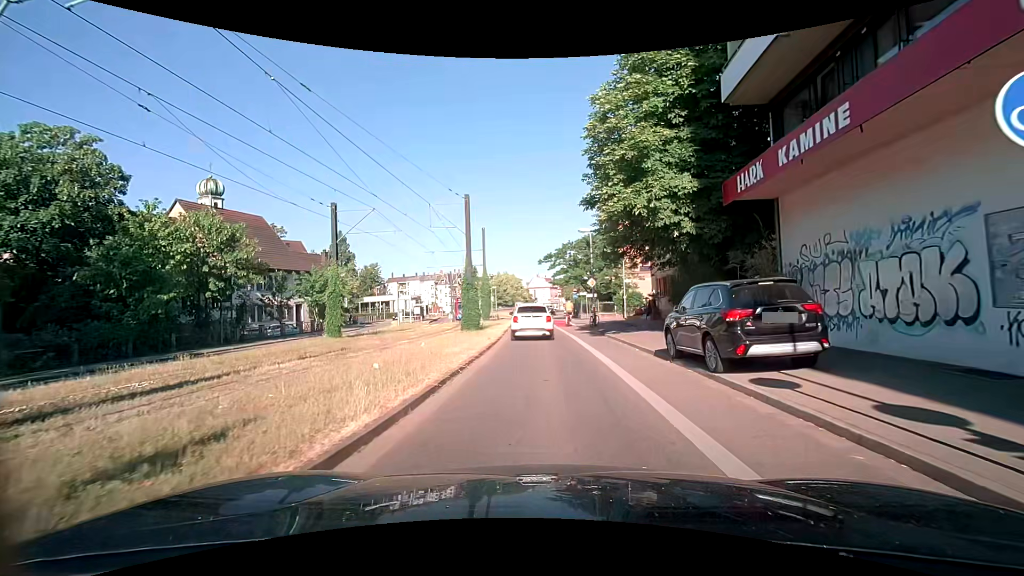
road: secondary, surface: asphalt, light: Day
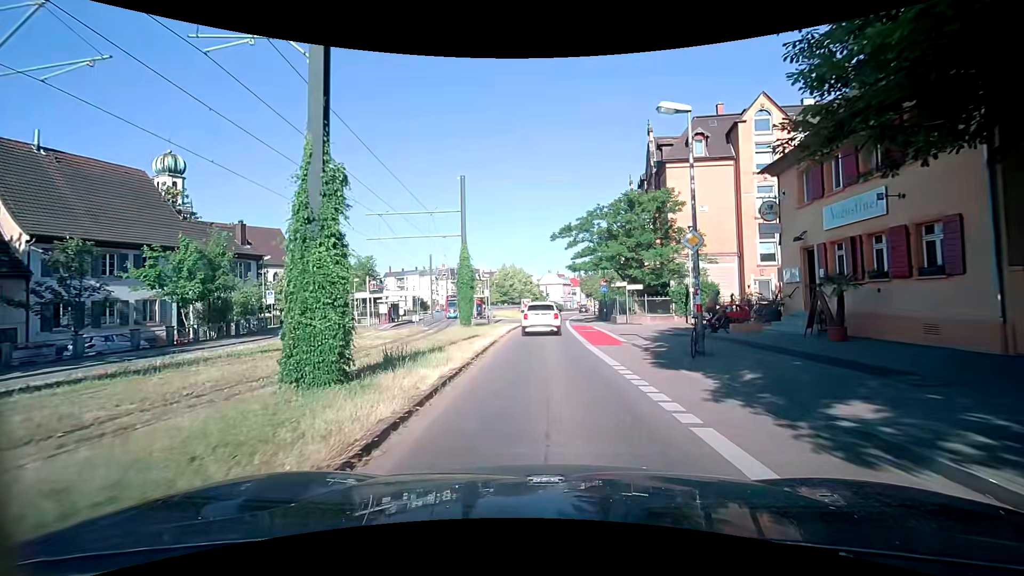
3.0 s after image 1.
(-0.1, +19.2) m; -1°
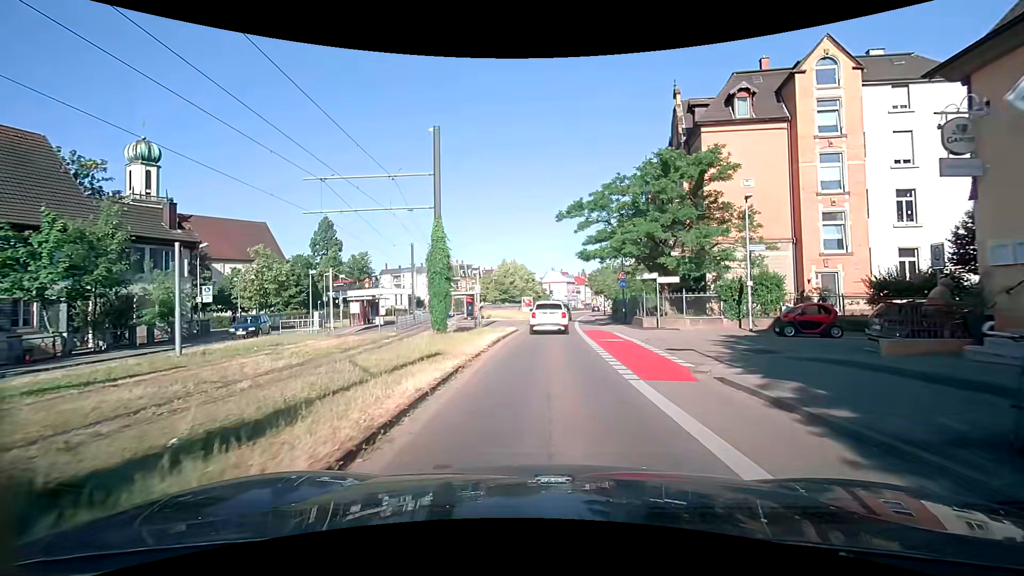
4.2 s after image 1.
(-0.1, +8.4) m; -1°
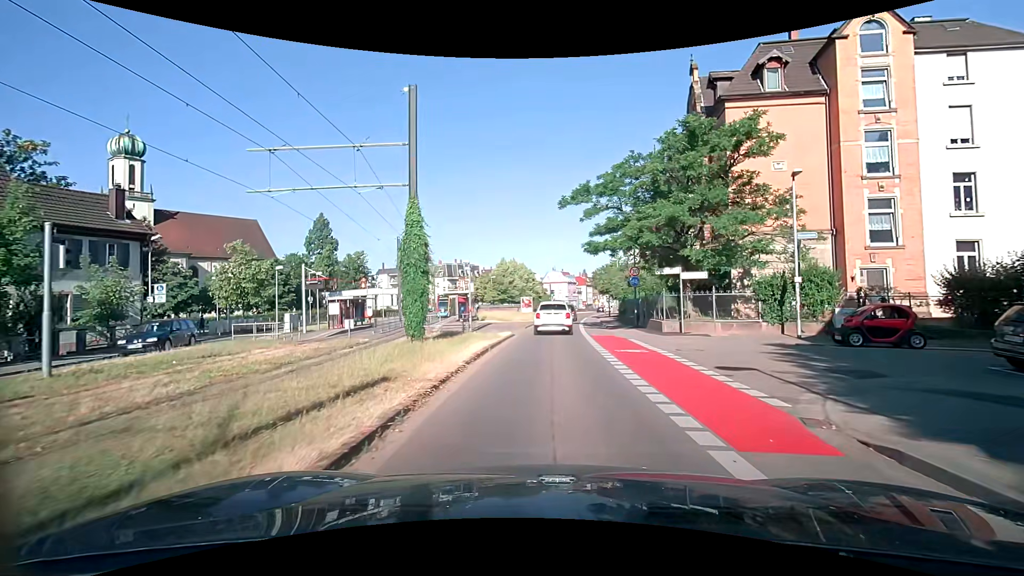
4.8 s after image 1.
(0.0, +4.3) m; 0°
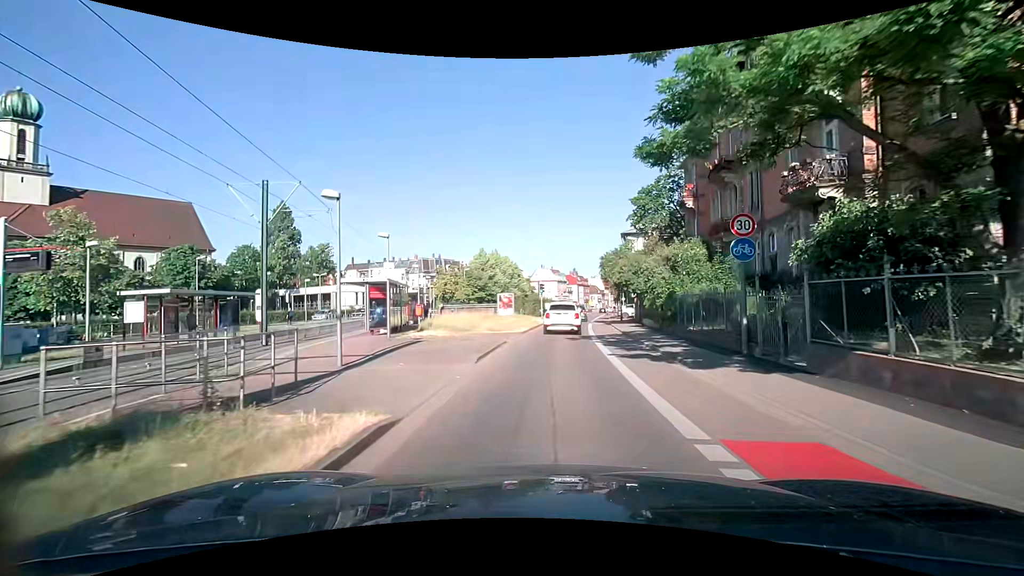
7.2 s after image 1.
(+0.1, +17.4) m; +1°
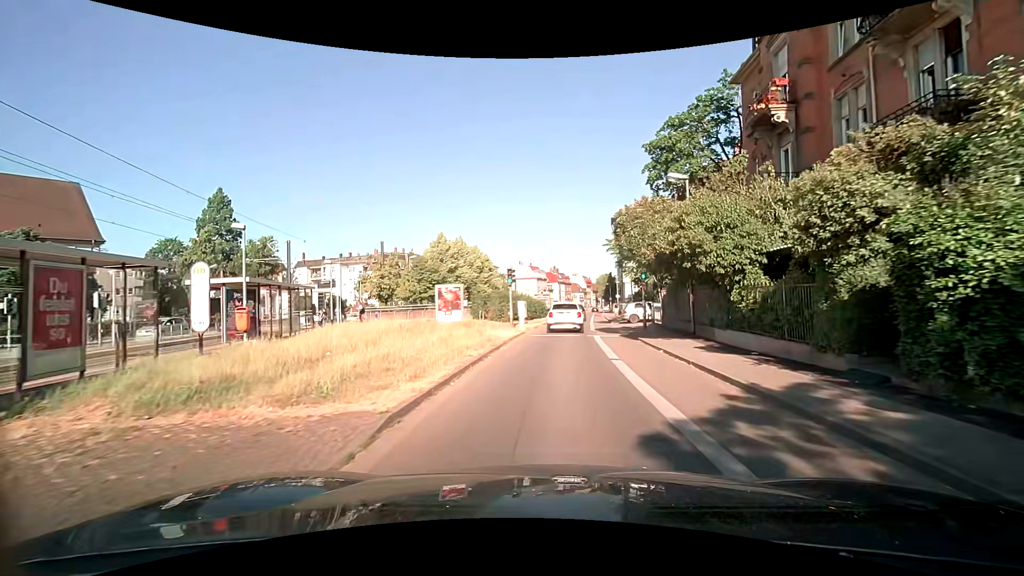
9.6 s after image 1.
(+0.5, +17.7) m; +4°
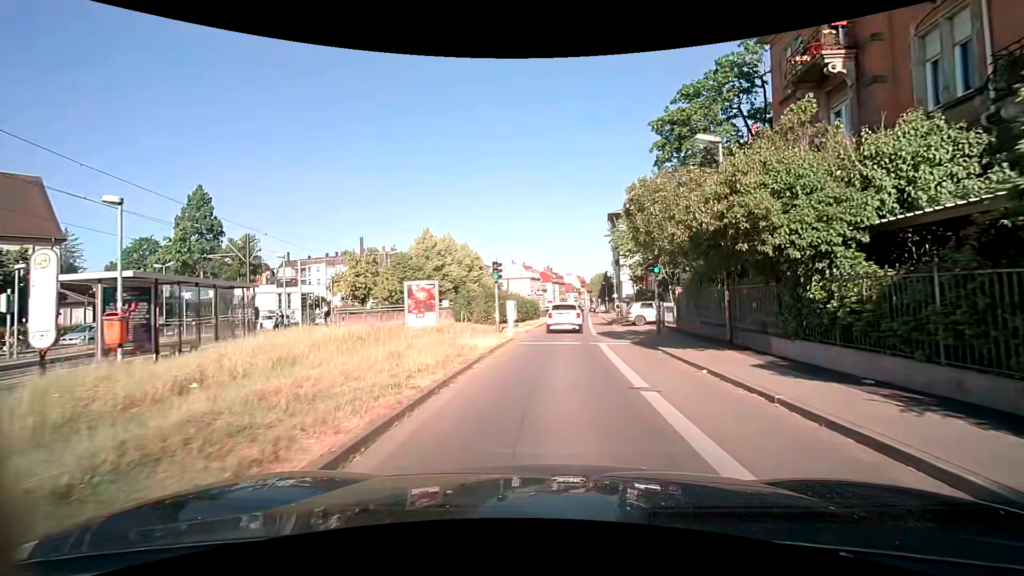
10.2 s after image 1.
(-0.1, +4.5) m; -1°
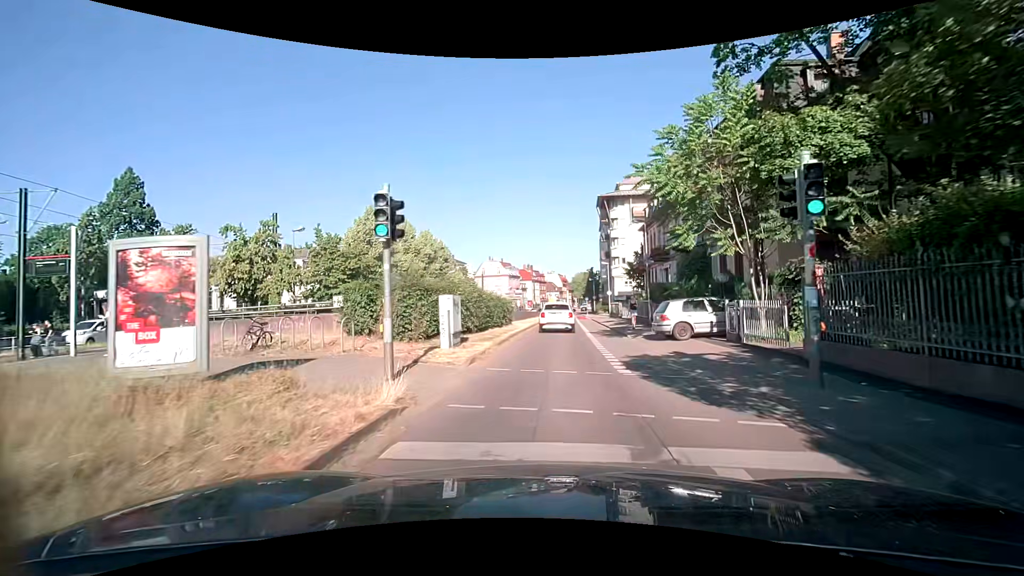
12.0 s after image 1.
(+0.3, +13.5) m; +2°
